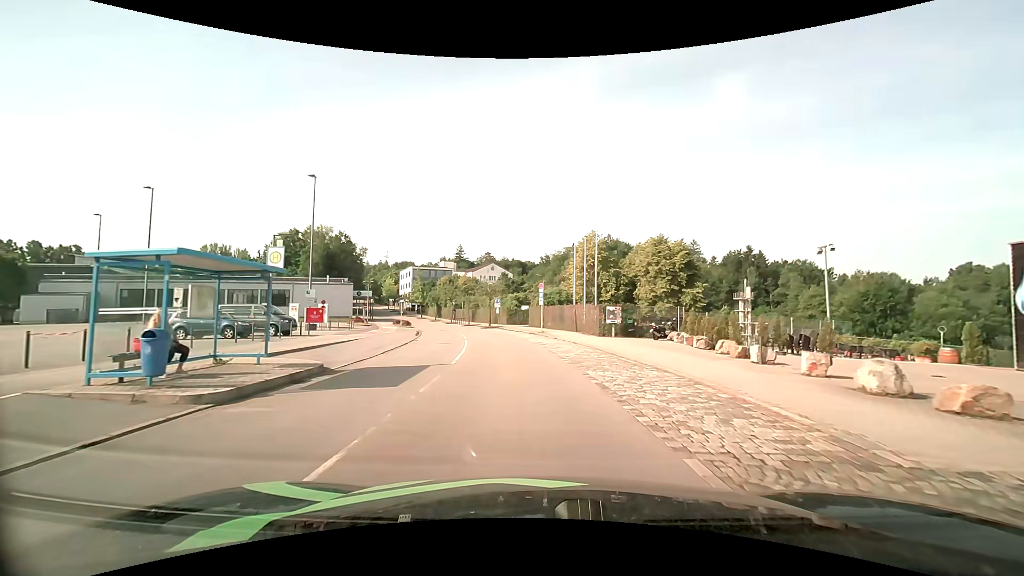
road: residential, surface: asphalt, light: Day
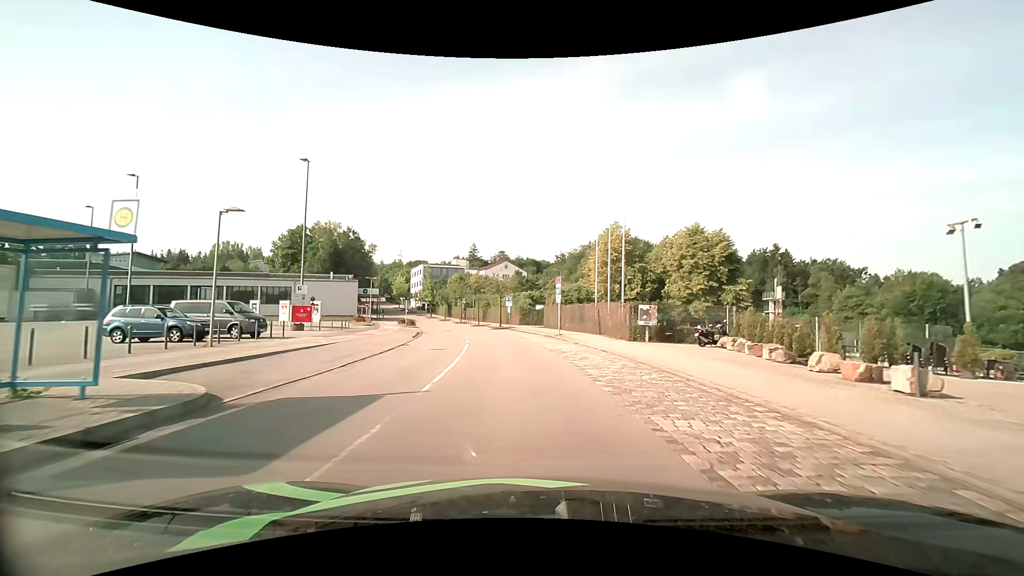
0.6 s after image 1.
(-0.1, +5.5) m; -2°
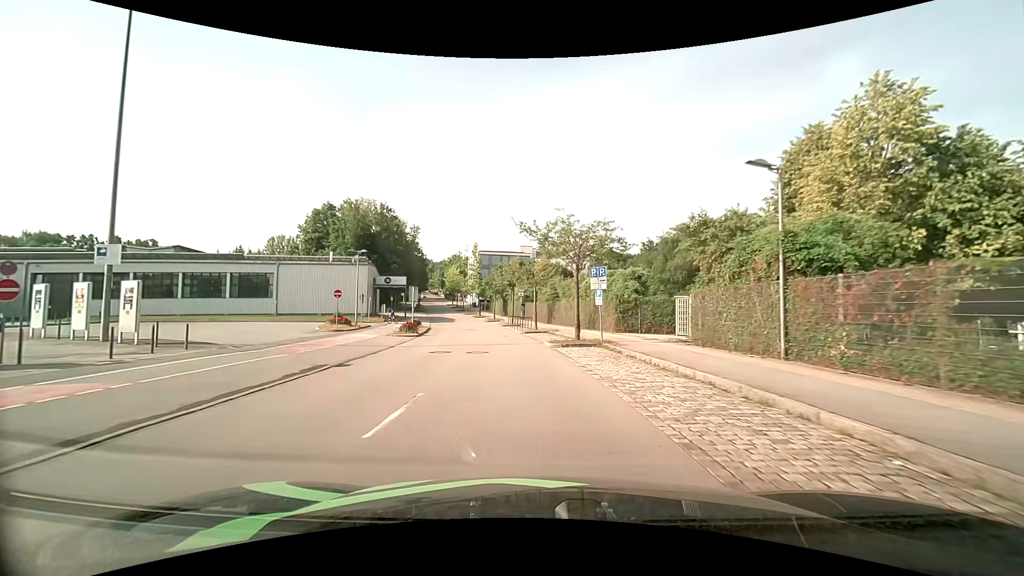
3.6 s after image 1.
(-2.1, +29.6) m; -8°
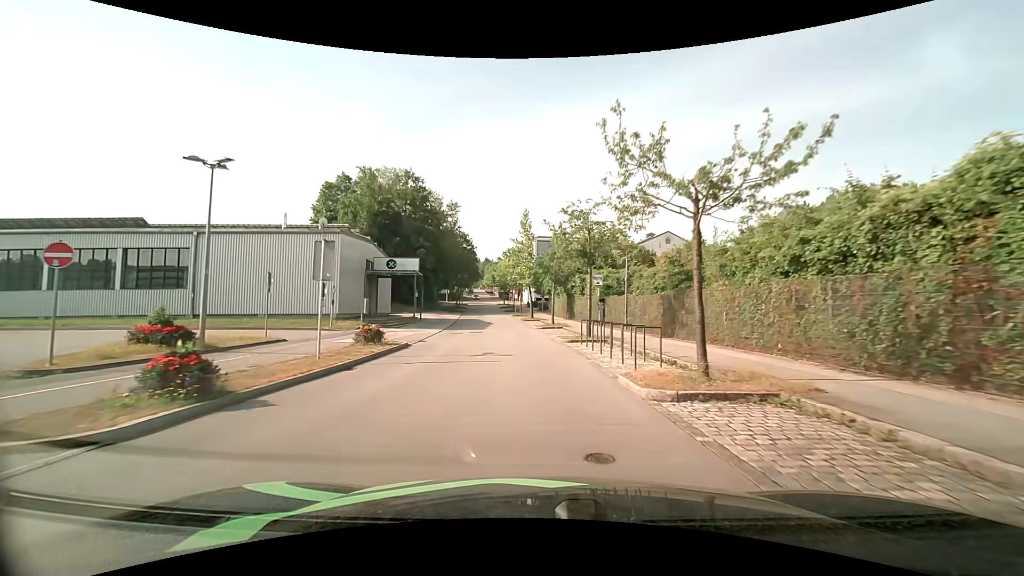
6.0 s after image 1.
(-1.8, +25.7) m; -7°
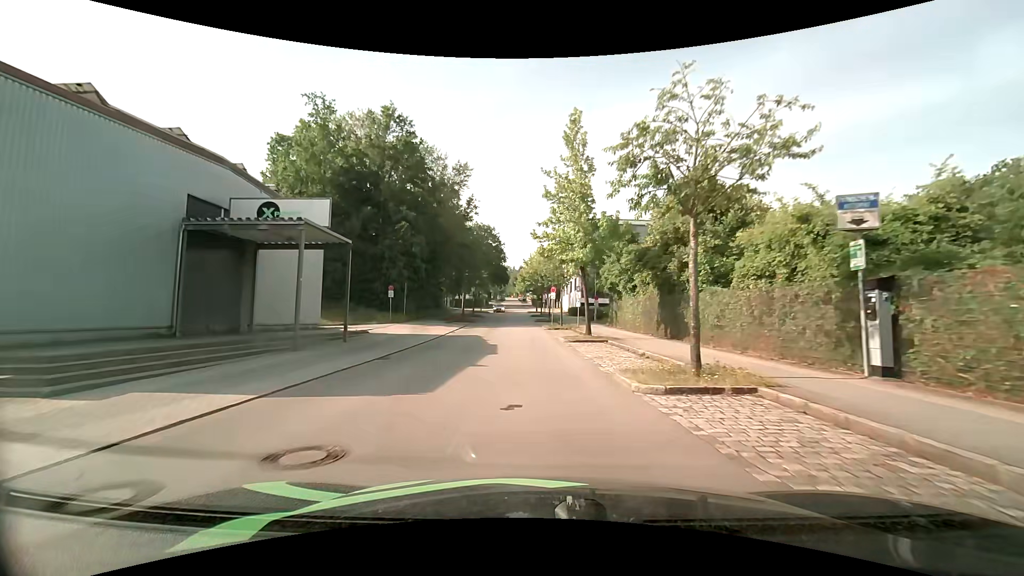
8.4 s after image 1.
(-1.3, +27.1) m; -5°
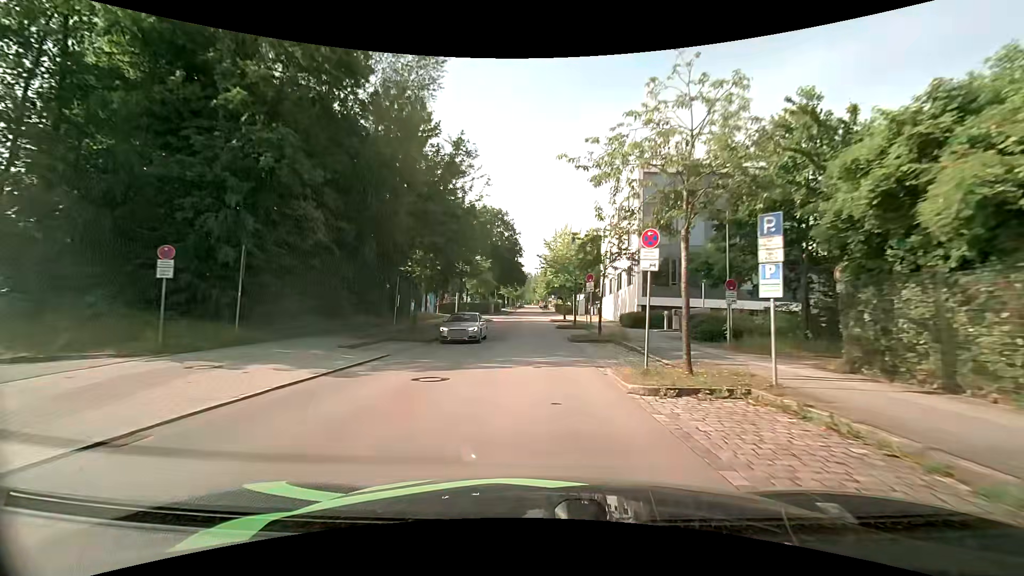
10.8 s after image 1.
(-0.6, +28.1) m; -2°
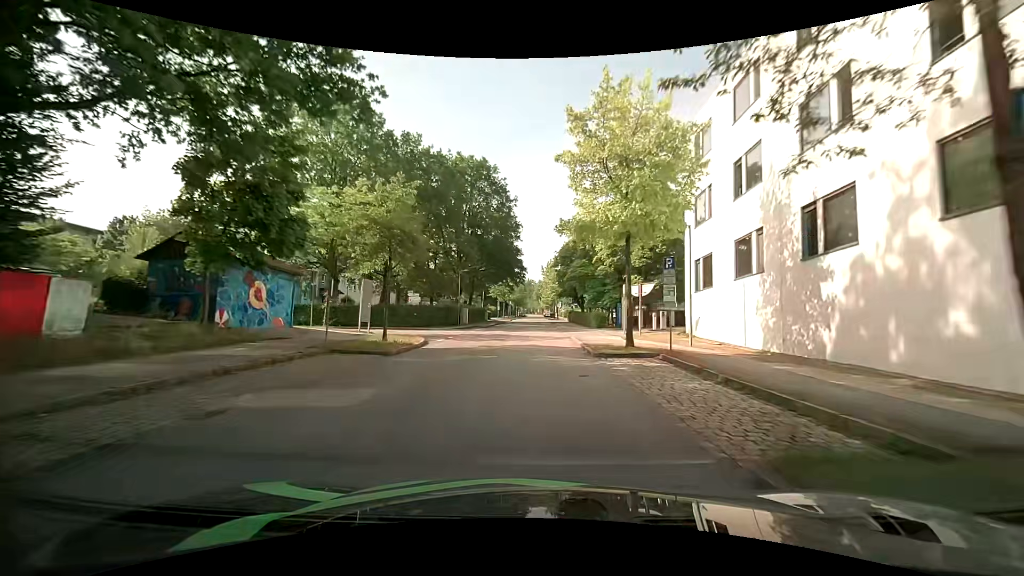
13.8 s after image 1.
(-0.2, +35.1) m; -1°
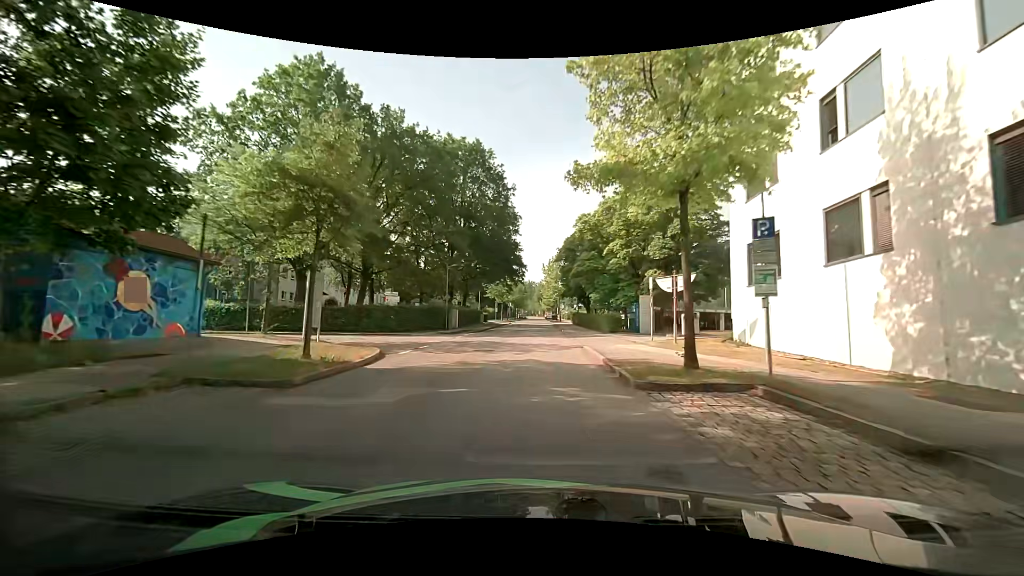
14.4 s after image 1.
(+0.1, +6.7) m; +1°
(0, +10) (0, +20) (0, +30) (0, +40) (0, +50) (-1, +60) (-1, +70) (-1, +80) (-1, +90) (-1, +100) m
